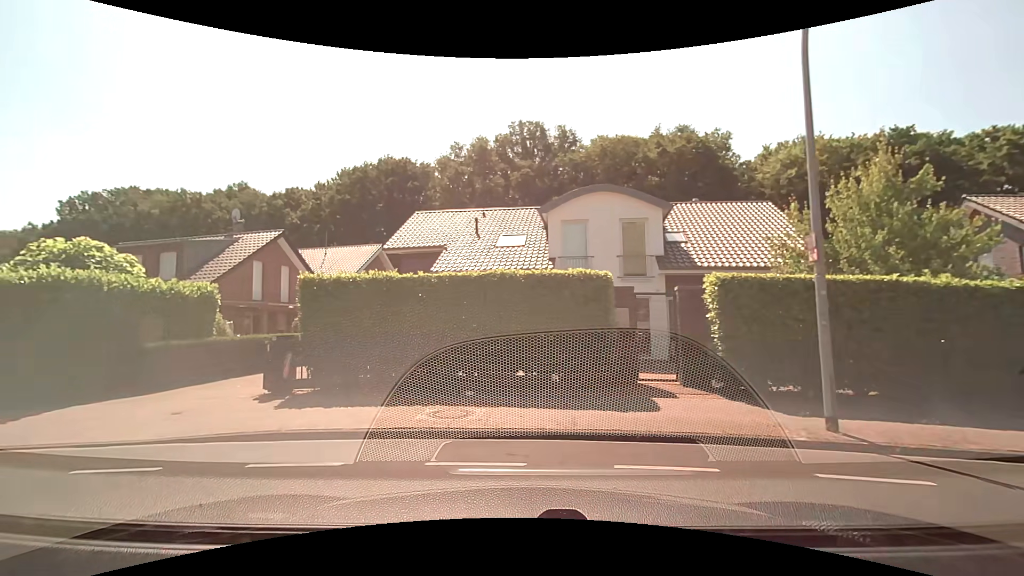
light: Day
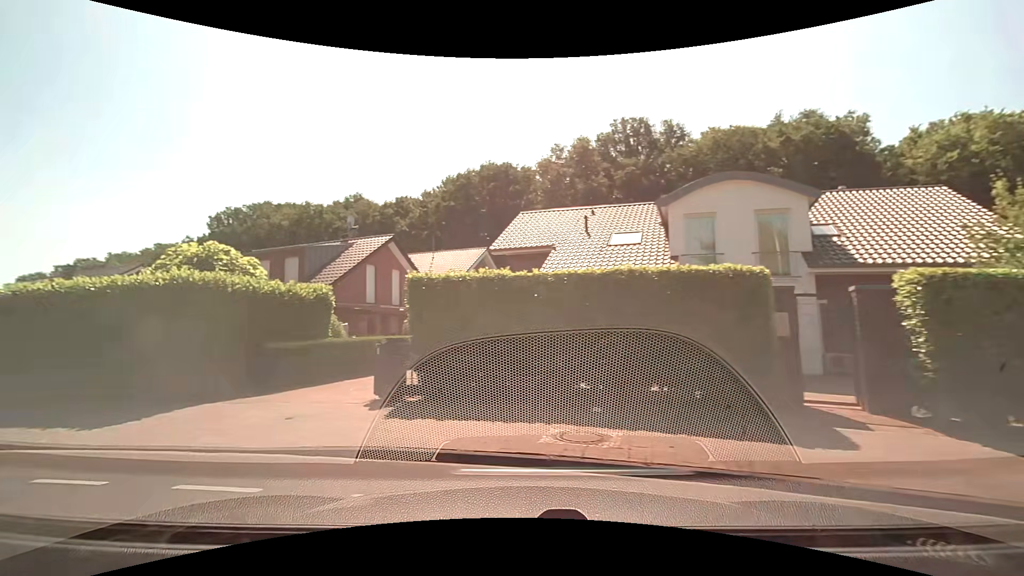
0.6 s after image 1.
(-0.1, +1.4) m; -11°
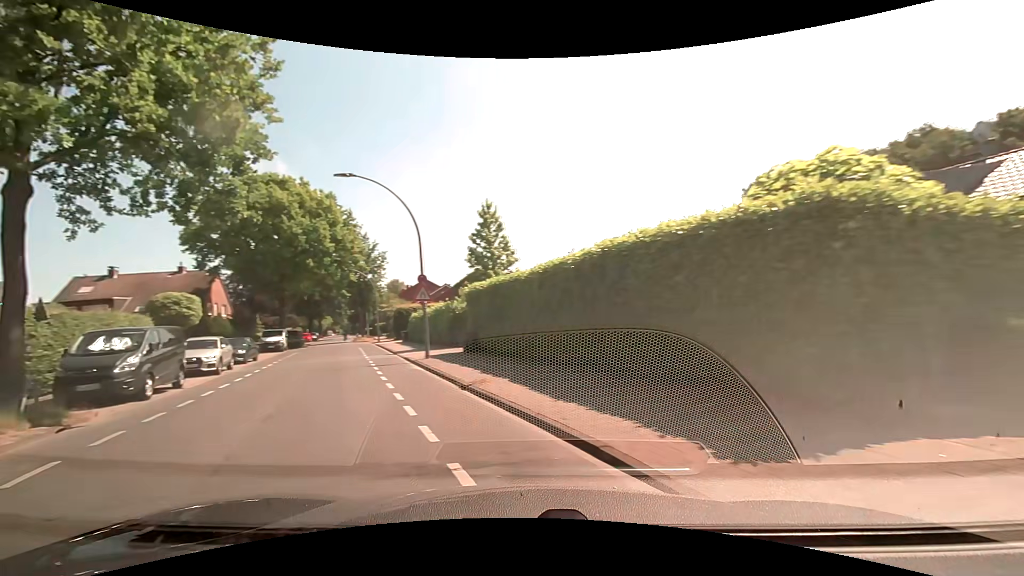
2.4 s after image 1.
(-2.9, +5.7) m; -53°
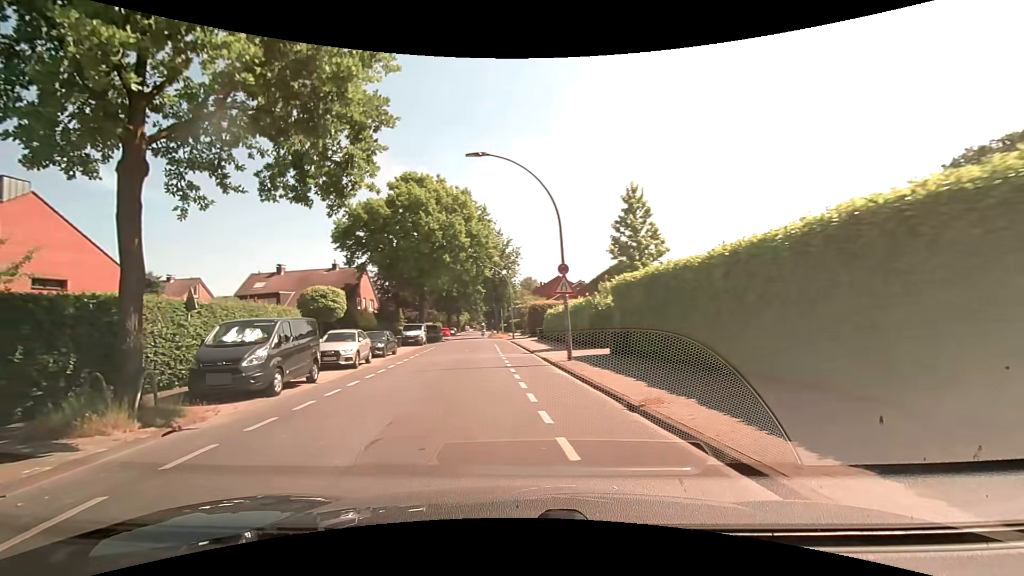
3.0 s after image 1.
(-0.6, +3.0) m; -17°
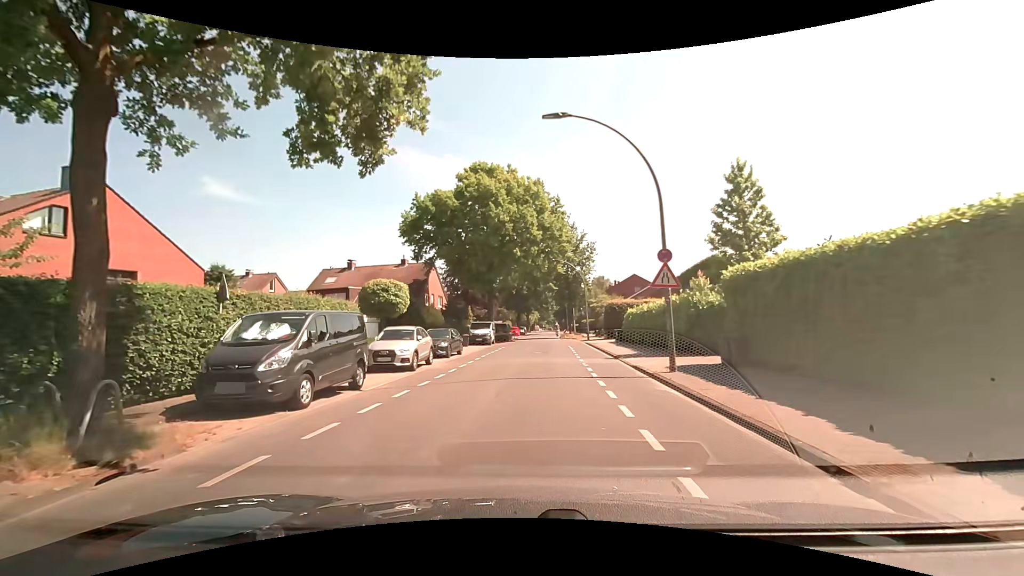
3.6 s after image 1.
(-0.3, +3.4) m; -9°
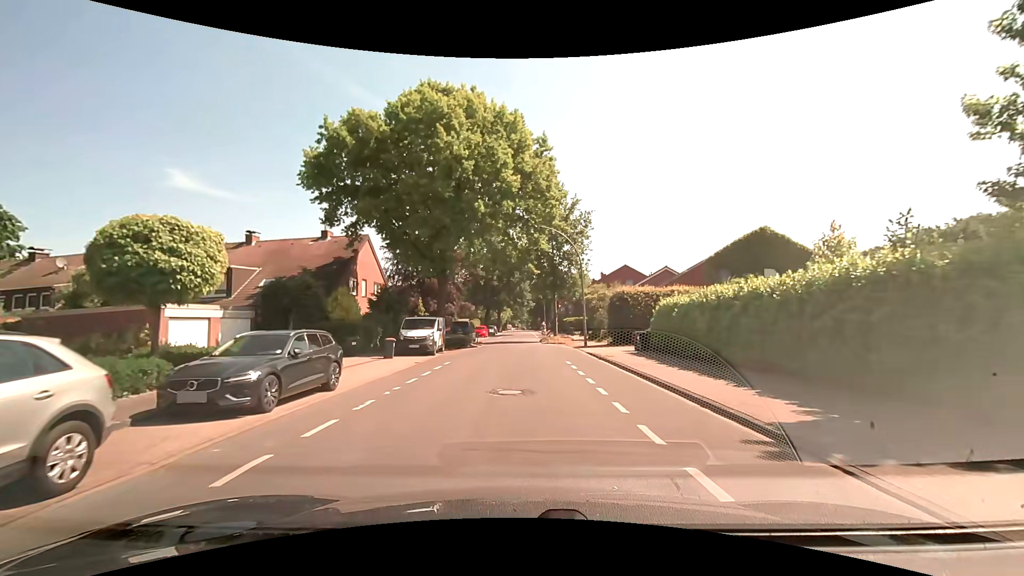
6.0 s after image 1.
(+0.1, +15.7) m; +2°
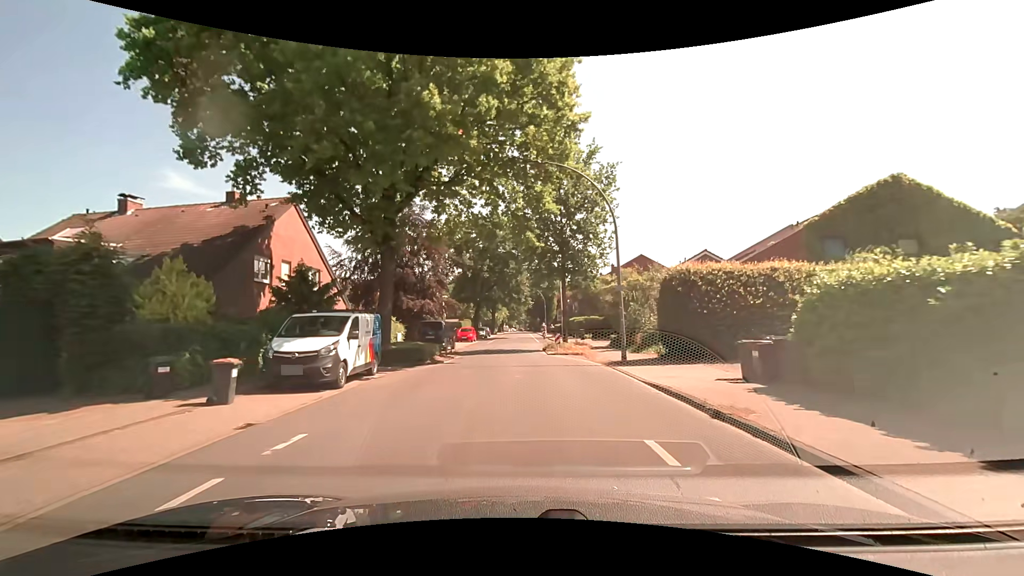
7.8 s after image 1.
(+0.1, +12.7) m; 0°
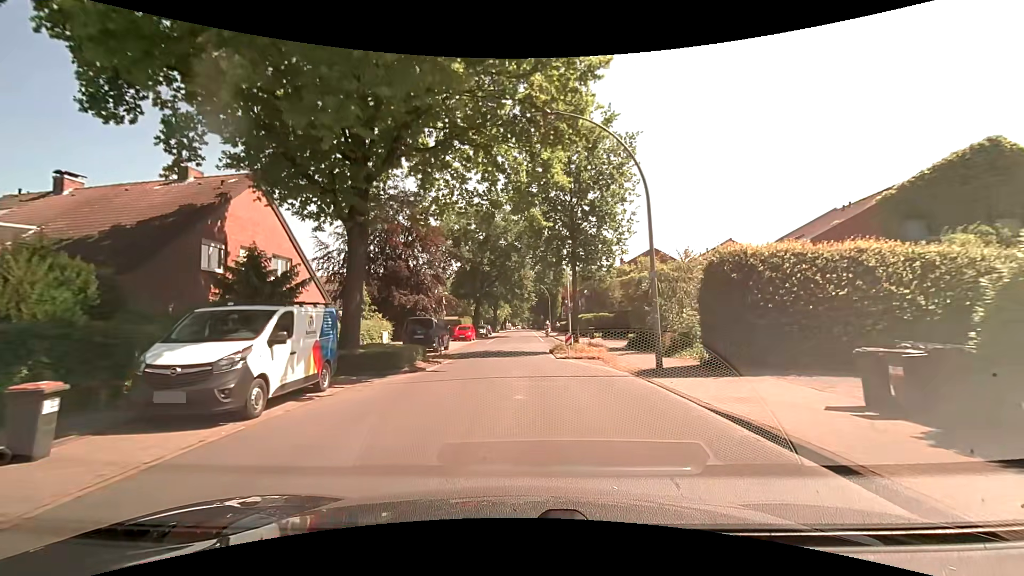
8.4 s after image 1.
(0.0, +4.3) m; 0°
(0, +10) (0, +20) (-1, +30) (0, +40) (0, +50) (0, +60) (0, +70) (0, +80) (0, +90) (0, +100) m
